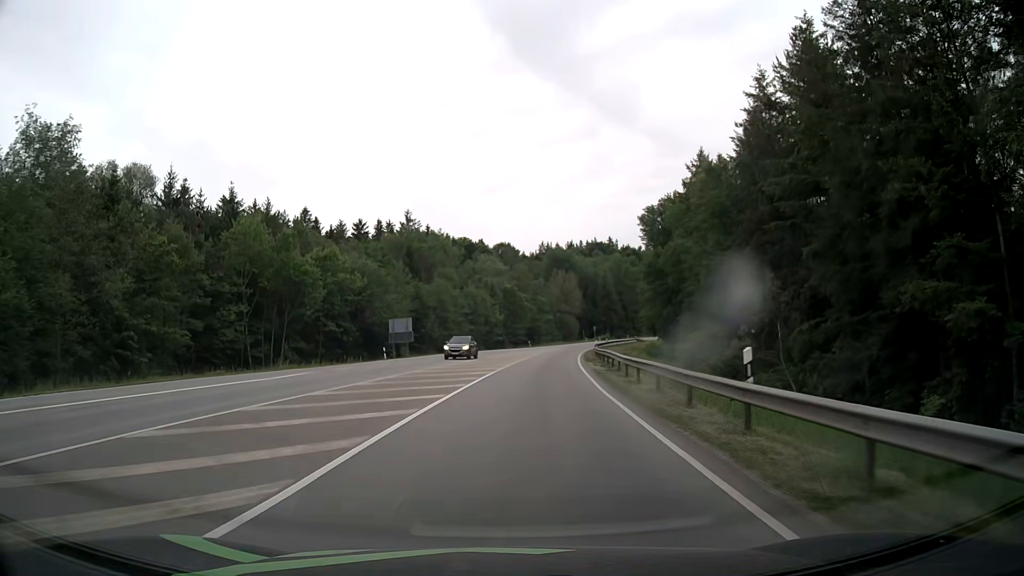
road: secondary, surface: asphalt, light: Day
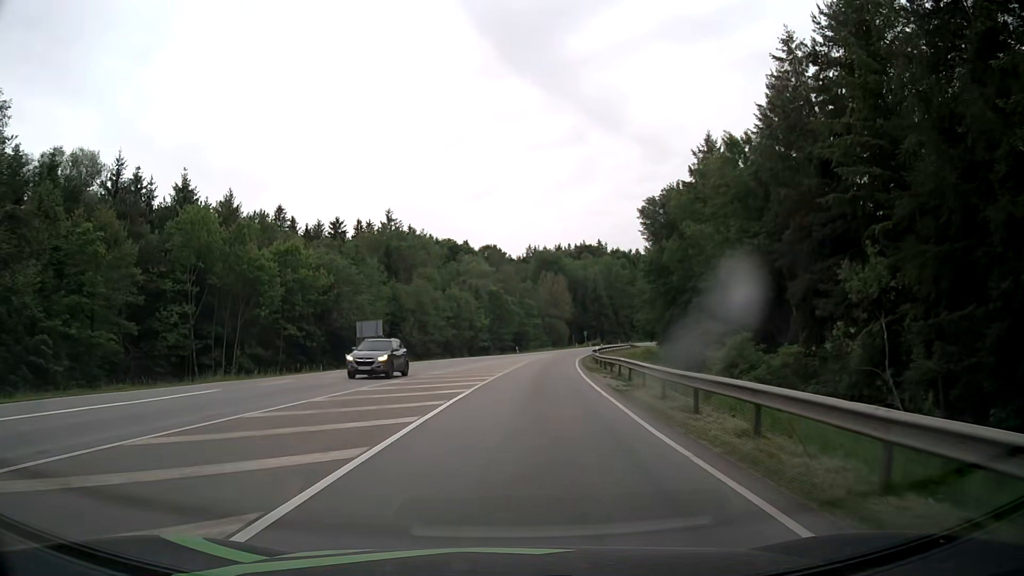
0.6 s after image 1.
(+0.1, +8.4) m; +1°
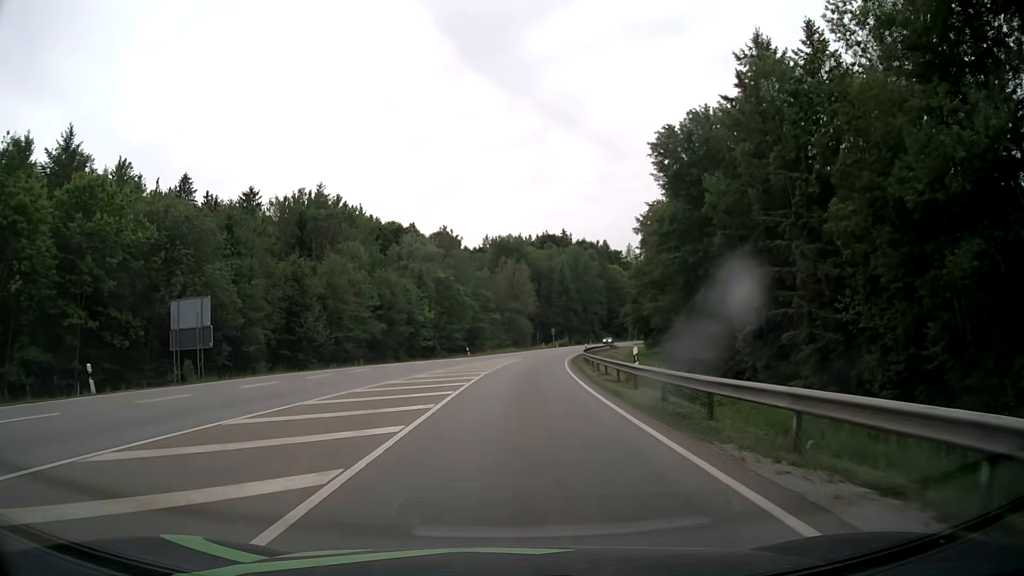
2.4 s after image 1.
(+0.9, +26.0) m; +4°
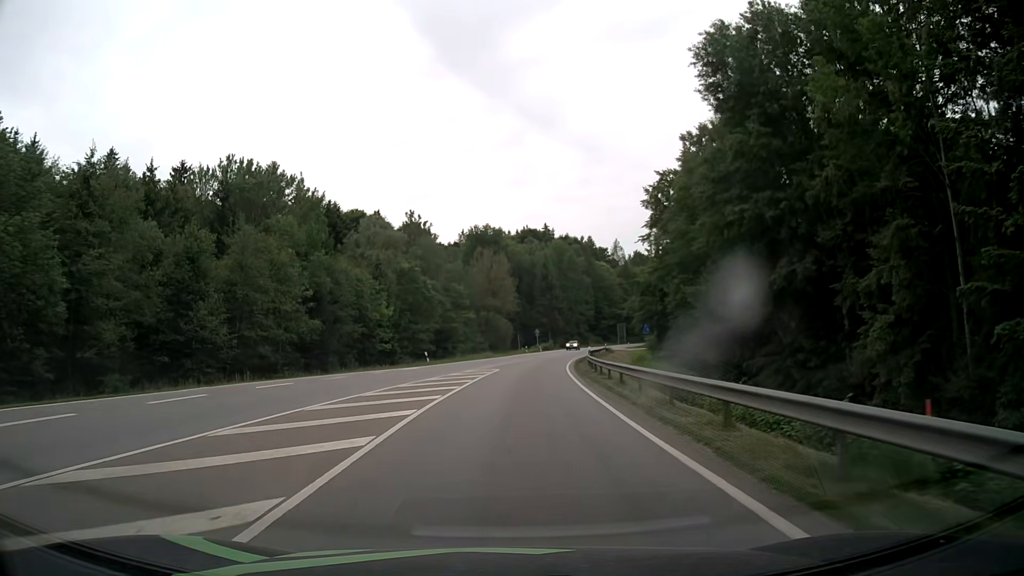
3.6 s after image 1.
(+0.2, +18.1) m; +2°
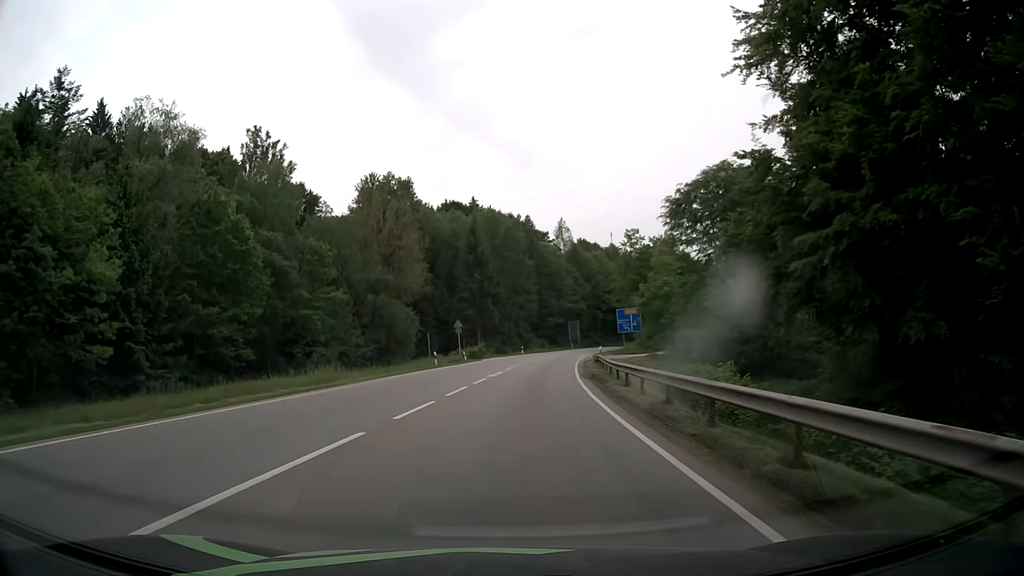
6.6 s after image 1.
(+2.1, +47.7) m; +6°
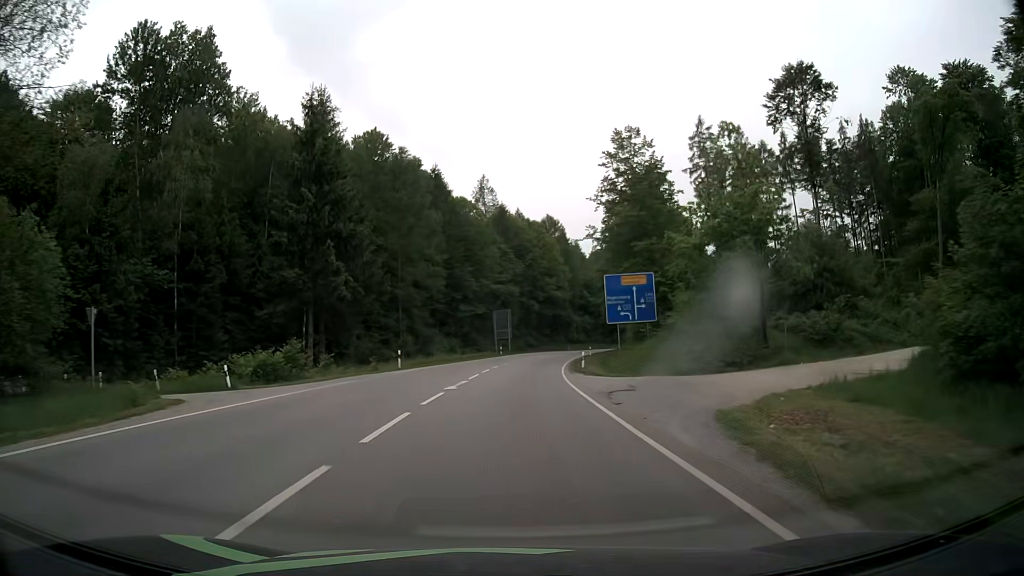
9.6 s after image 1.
(+3.2, +51.3) m; +7°
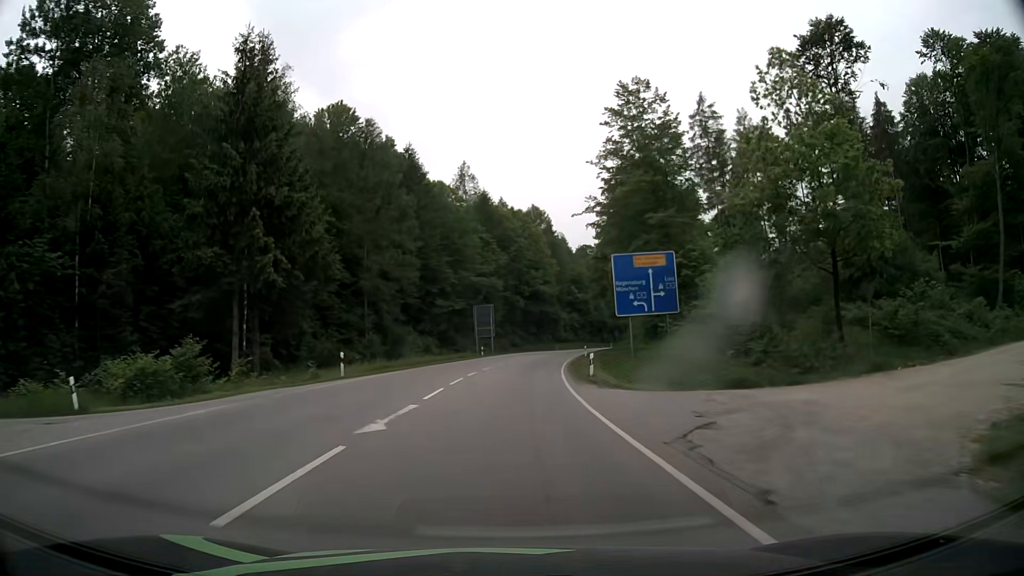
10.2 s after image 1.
(+0.1, +10.3) m; +2°
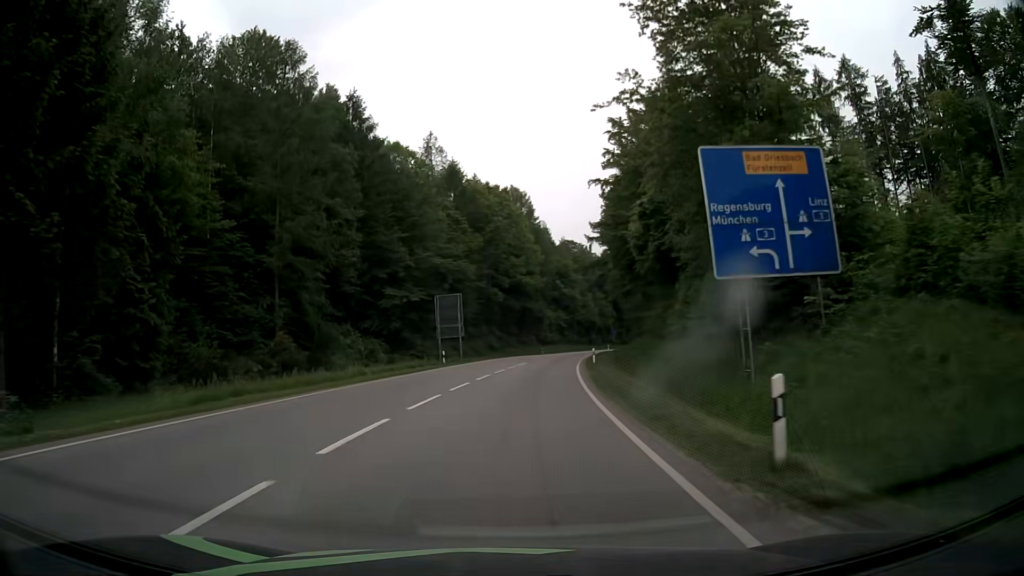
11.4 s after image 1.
(+0.3, +20.6) m; +2°
(0, +10) (0, +20) (+1, +30) (+2, +40) (+3, +50) (+4, +60) (+6, +70) (+8, +79) (+10, +89) (+12, +99) m
